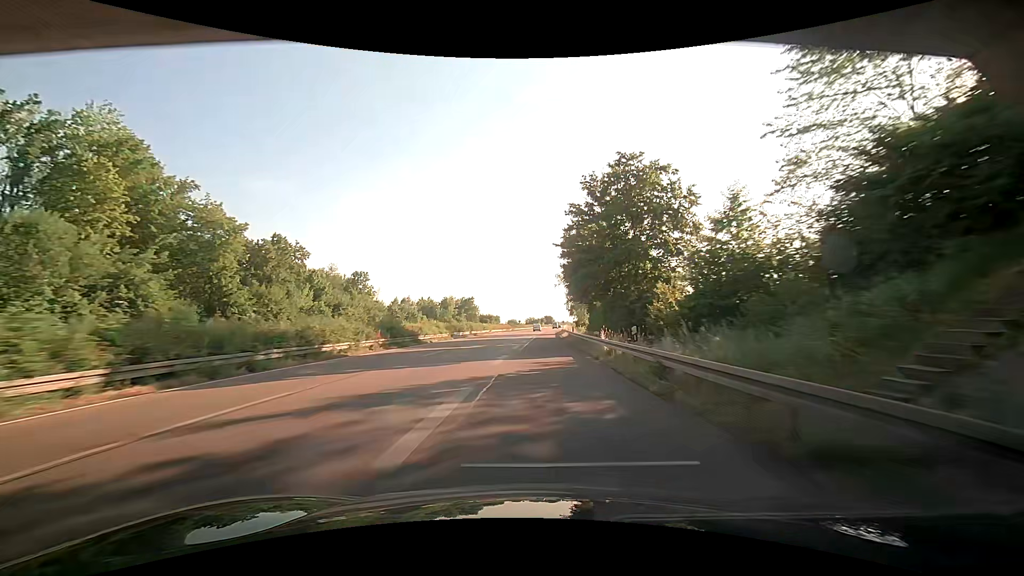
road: trunk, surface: asphalt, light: Day
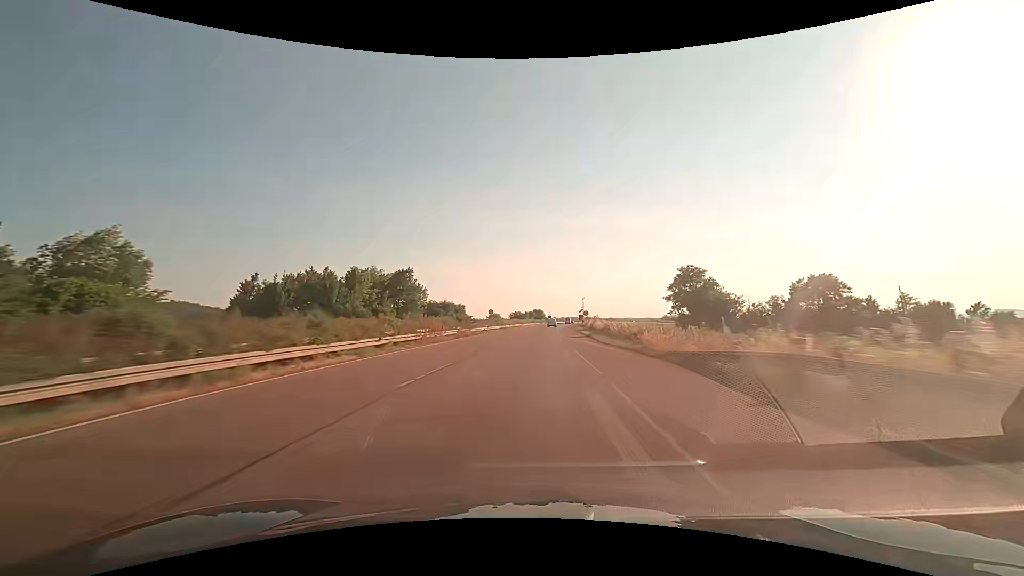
(-0.7, +85.1) m; 0°
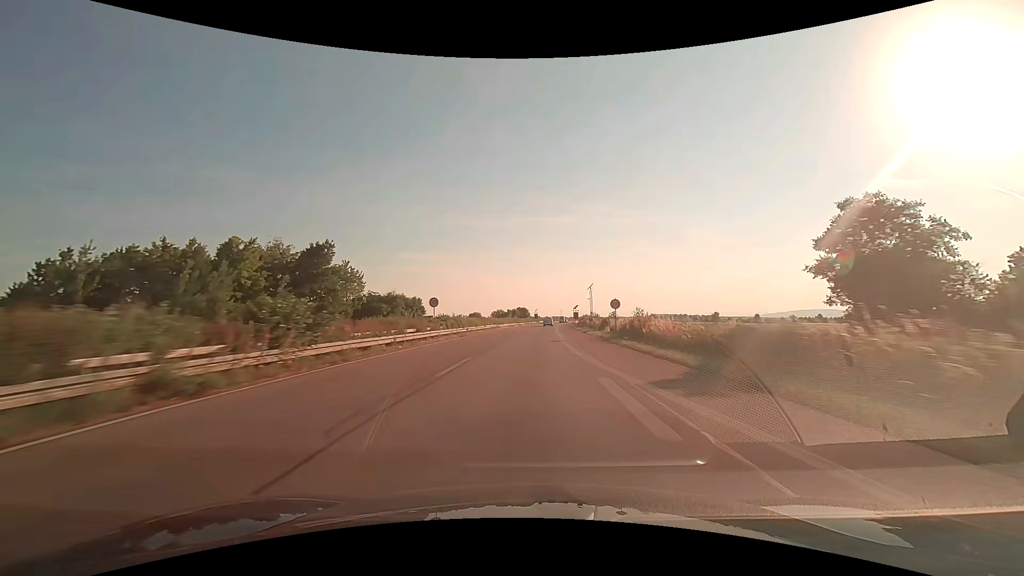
(+0.7, +34.6) m; +2°
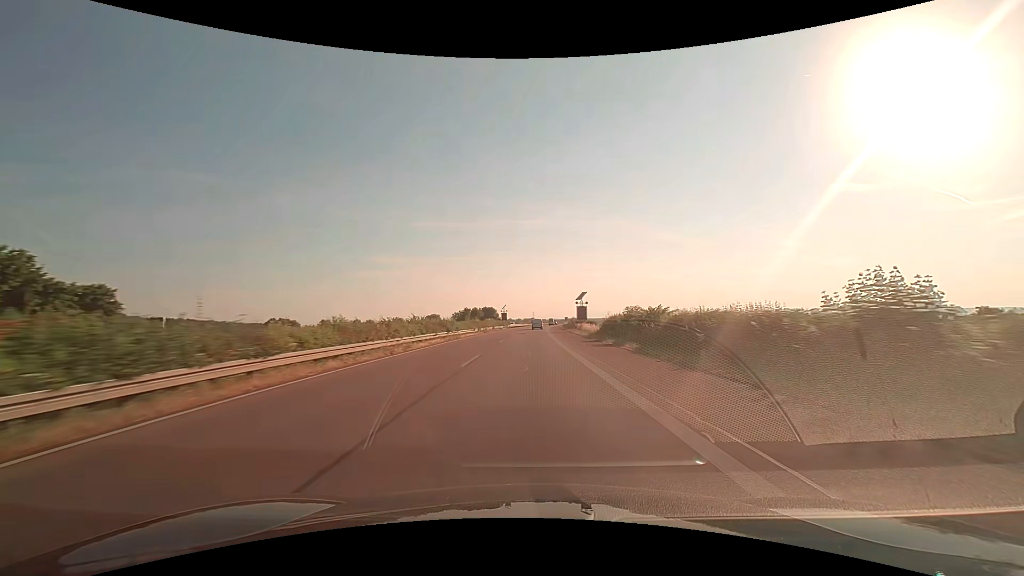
(+2.0, +69.2) m; +3°
